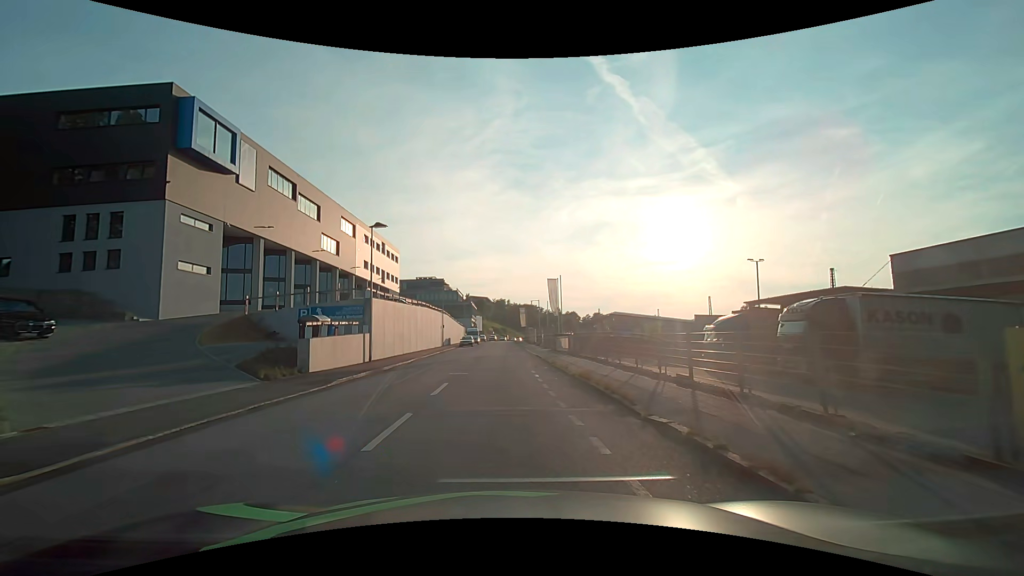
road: residential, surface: asphalt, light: Day
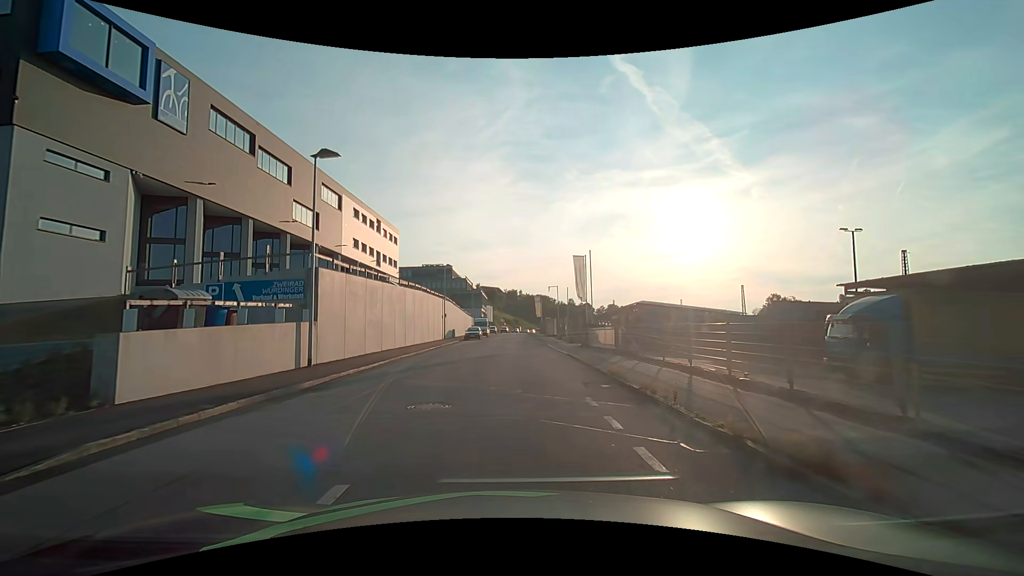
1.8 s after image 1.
(0.0, +11.2) m; 0°
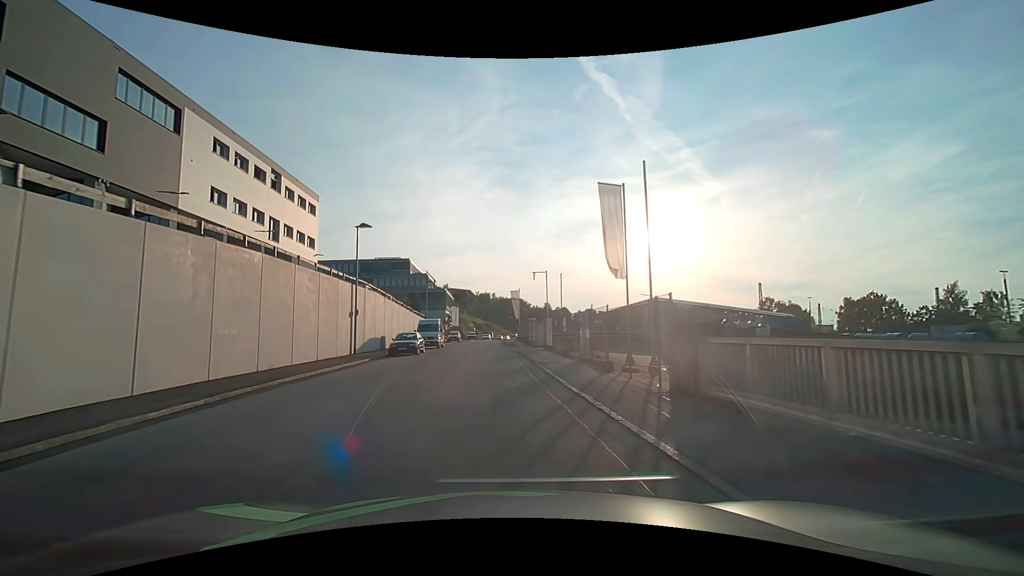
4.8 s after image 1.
(+0.7, +23.6) m; +3°
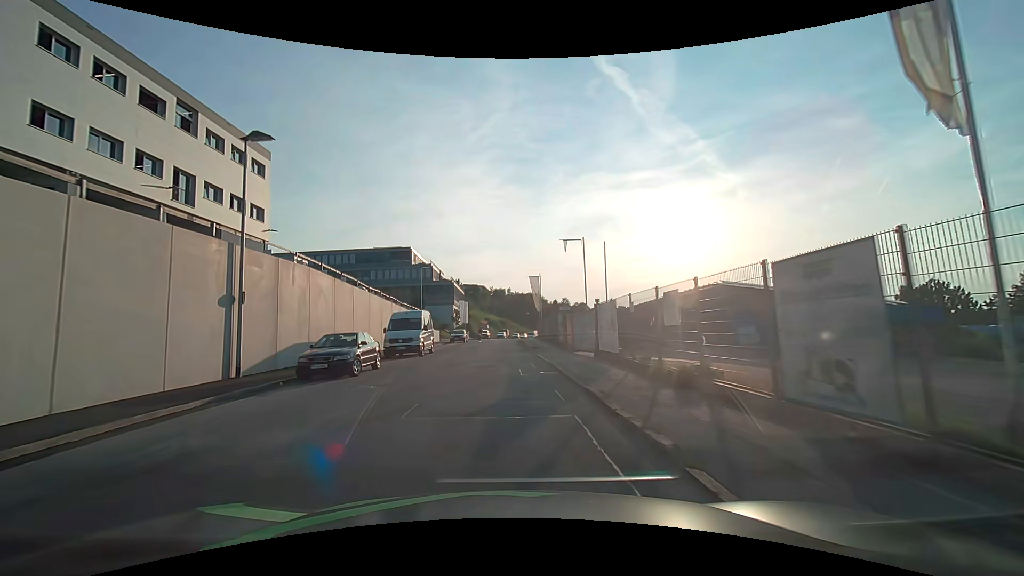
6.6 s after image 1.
(-0.2, +15.3) m; -1°
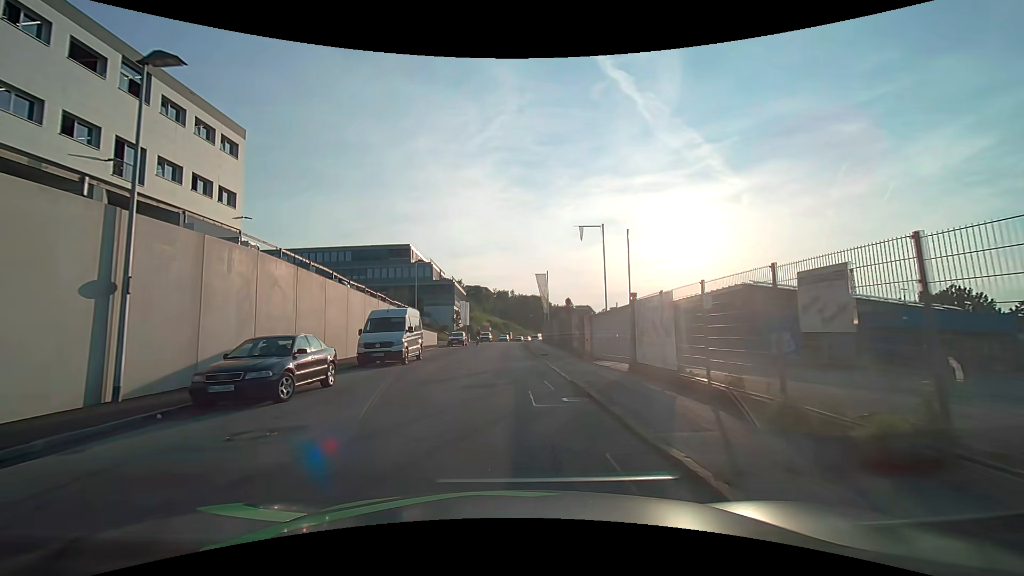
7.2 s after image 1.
(-0.1, +5.2) m; -1°
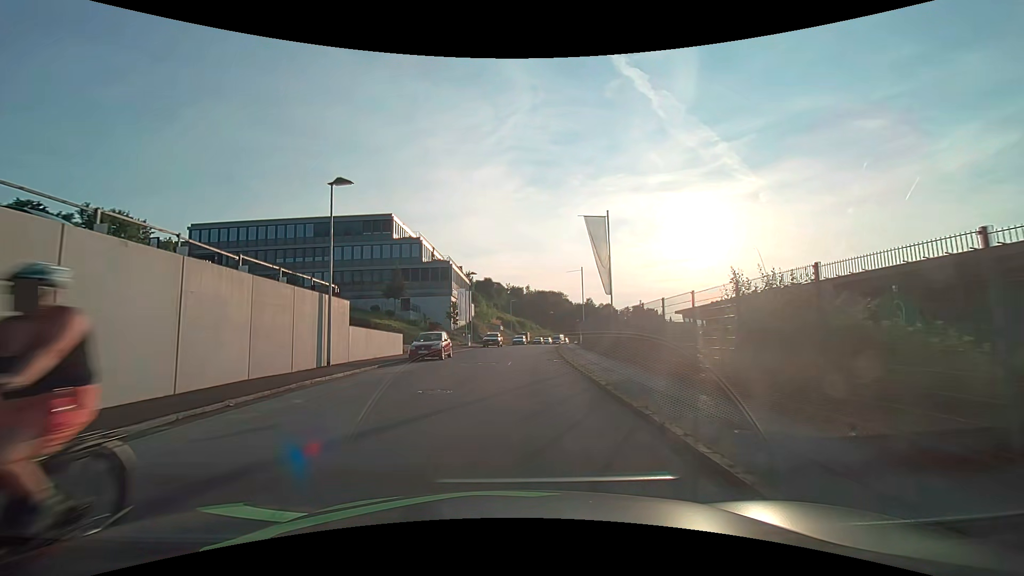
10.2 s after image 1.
(-0.3, +25.3) m; -3°
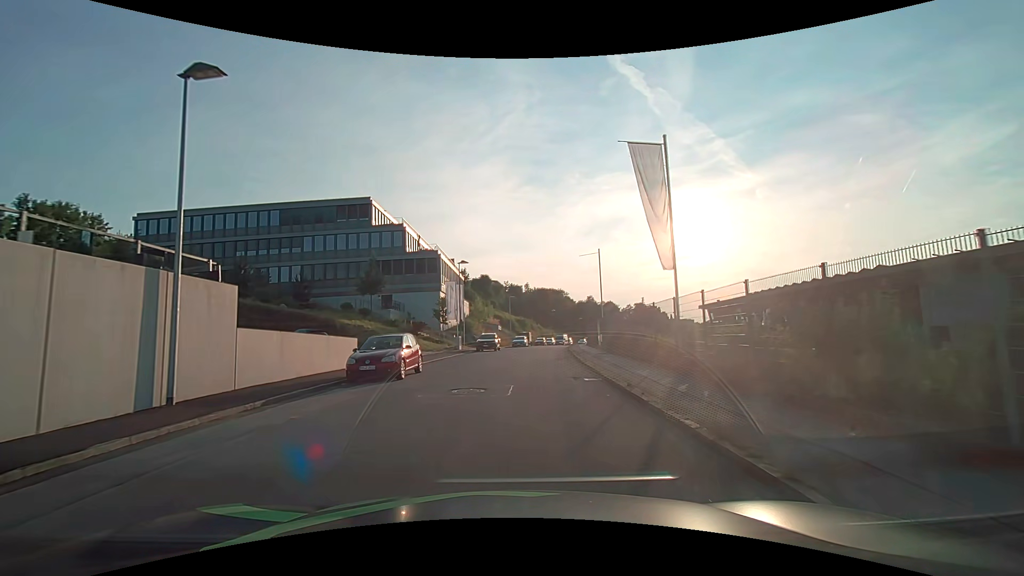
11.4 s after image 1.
(+0.1, +9.8) m; +1°
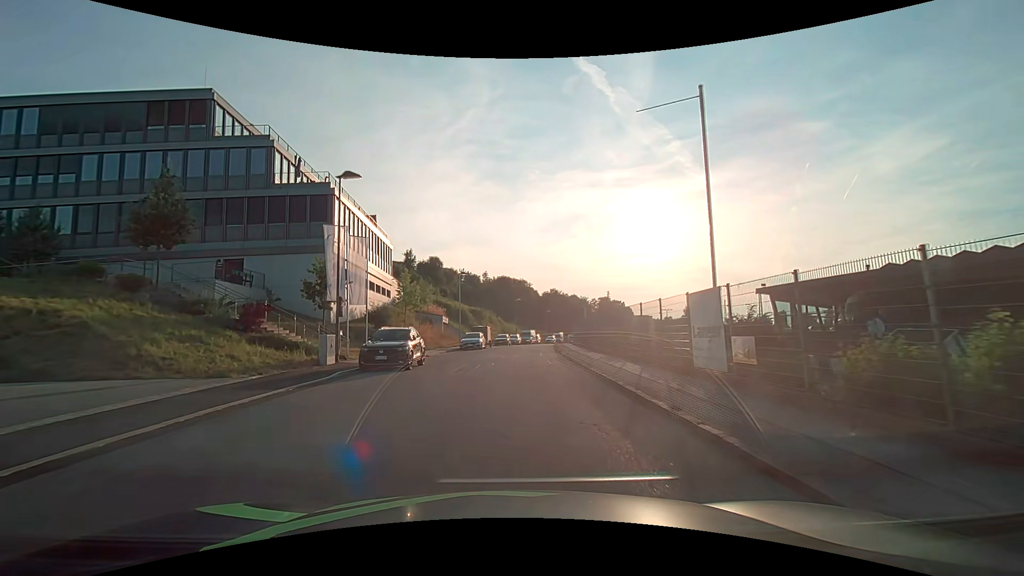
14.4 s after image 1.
(+0.9, +24.9) m; +5°
(0, +10) (+1, +20) (+1, +30) (+2, +40) (+3, +50) (+4, +60) (+5, +70) (+7, +80) (+9, +89) (+11, +99) m
